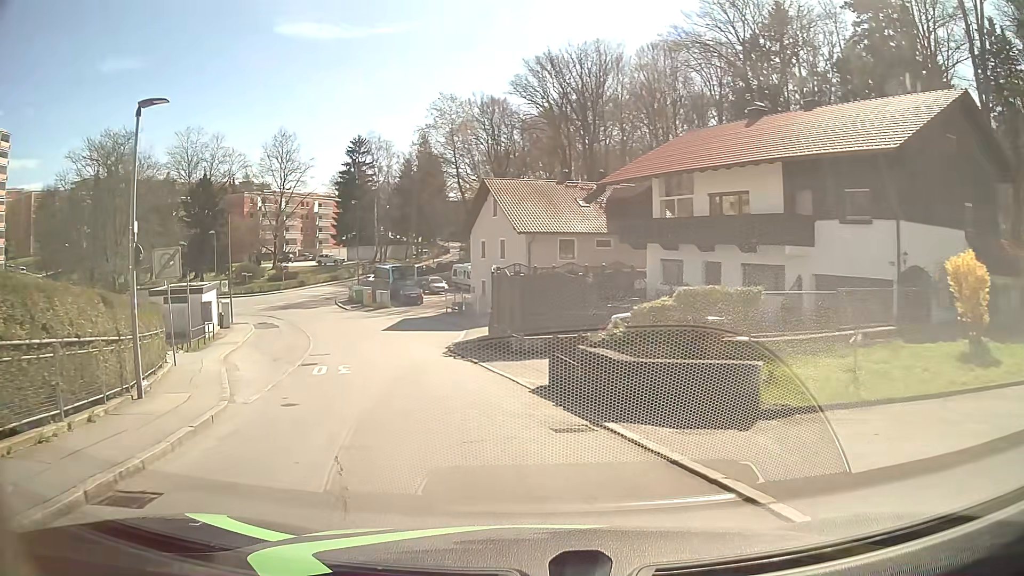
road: residential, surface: asphalt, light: Day
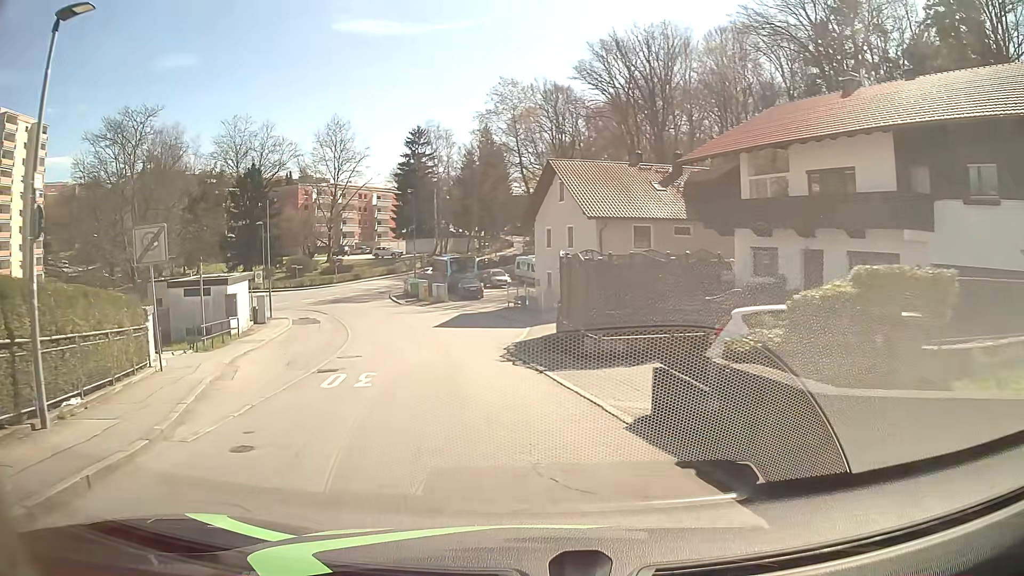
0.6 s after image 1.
(-0.2, +4.4) m; -6°
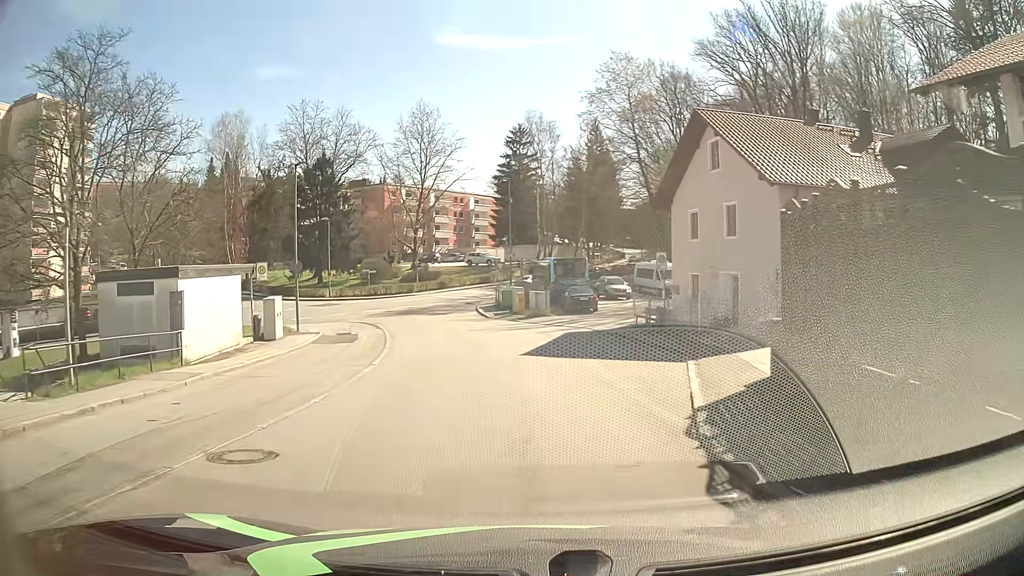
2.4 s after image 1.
(-1.0, +13.2) m; -8°
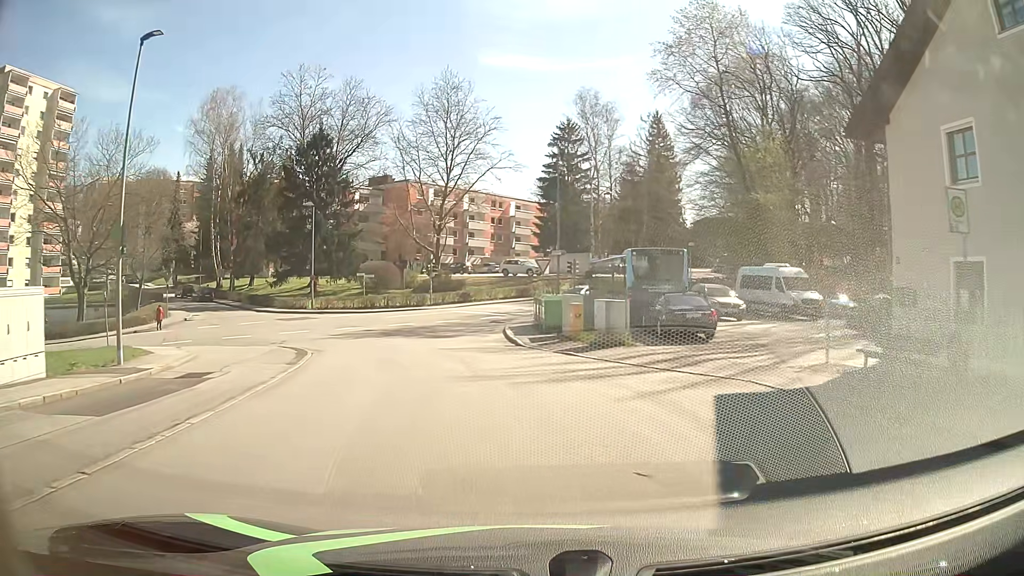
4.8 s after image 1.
(-0.7, +17.9) m; -4°
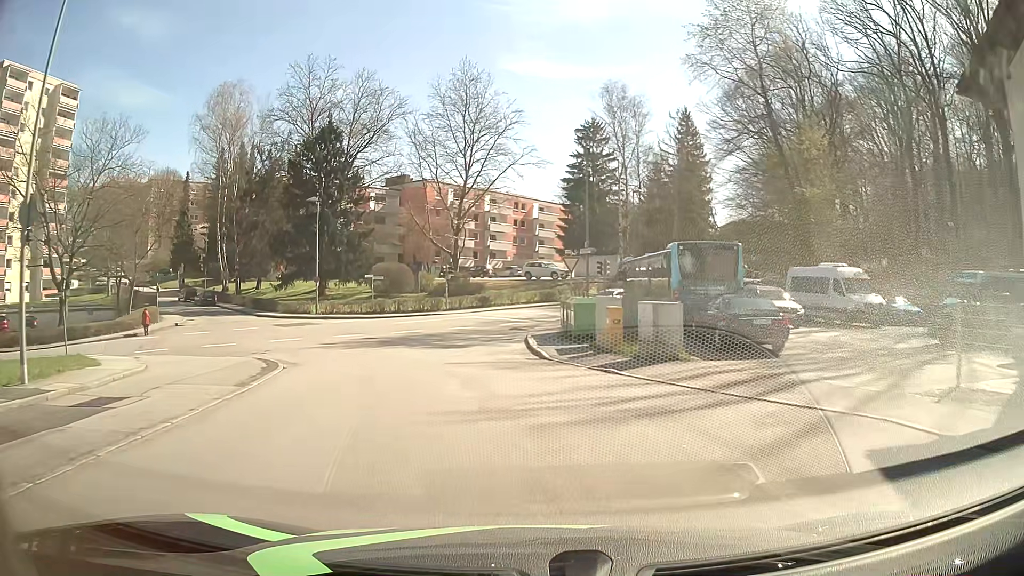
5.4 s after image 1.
(-0.1, +4.4) m; -2°
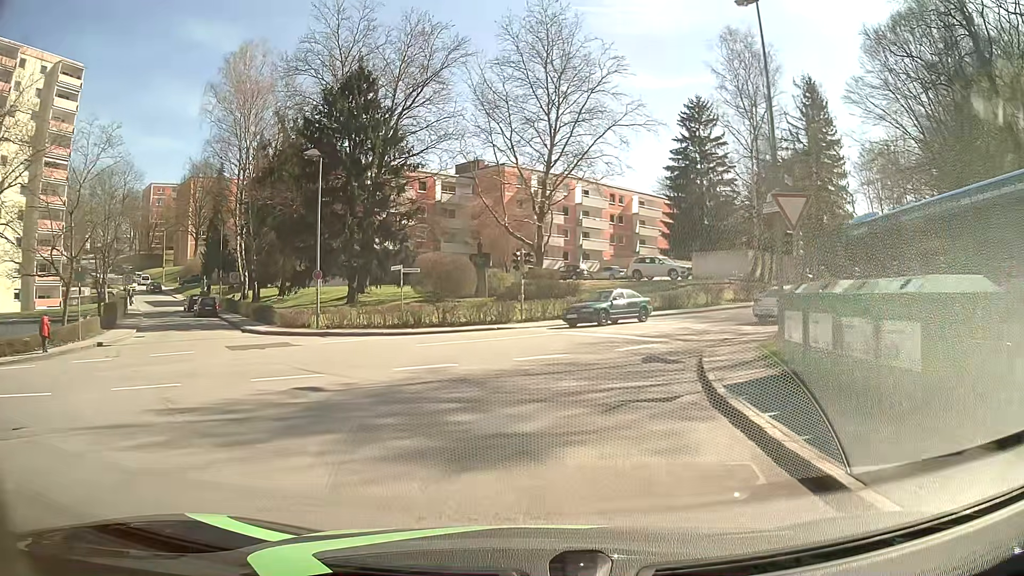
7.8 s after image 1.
(-1.3, +16.7) m; -8°
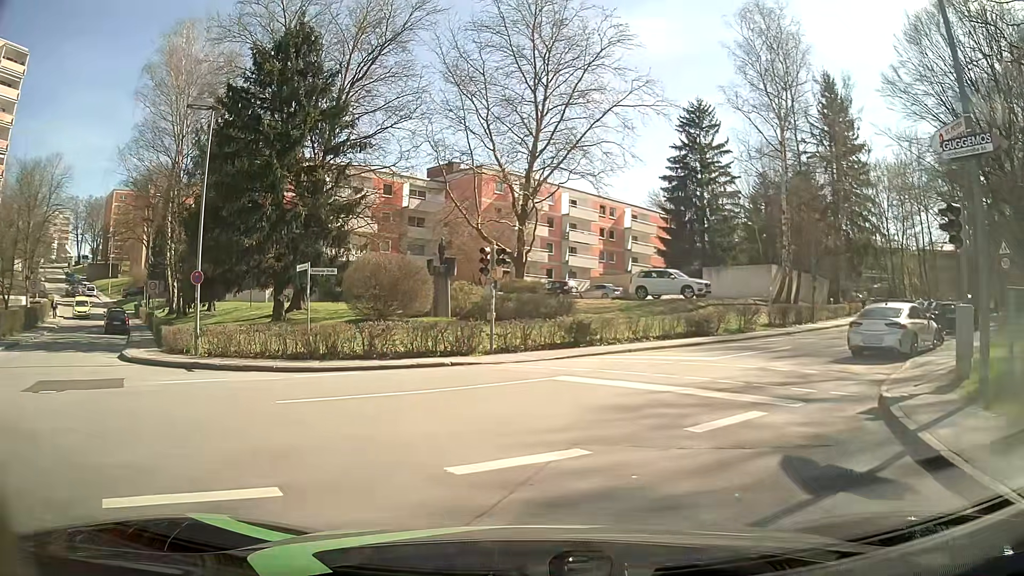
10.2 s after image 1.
(+0.1, +9.5) m; +1°
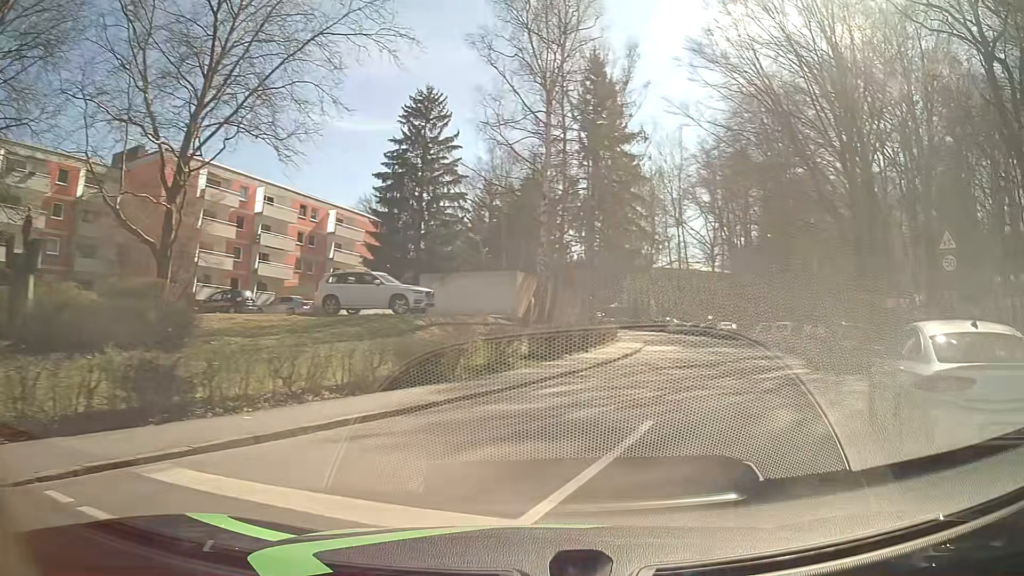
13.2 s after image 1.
(+2.3, +13.1) m; +25°
(+2, +10) (+5, +19) (+9, +29) (+11, +38) (+13, +48) (+14, +58) (+15, +68) (+15, +78) (+14, +88) (+12, +98) m
